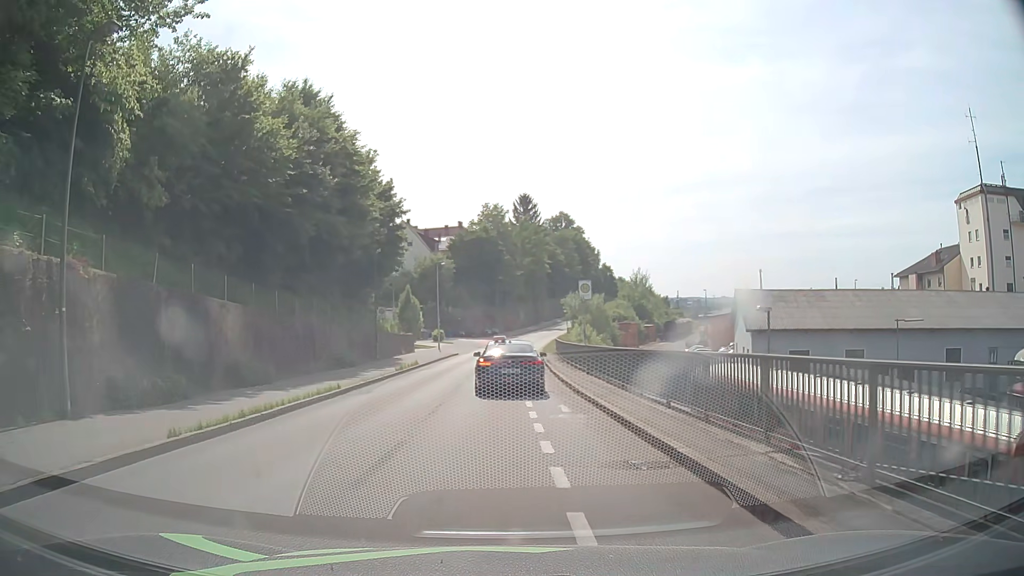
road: residential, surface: asphalt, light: Day
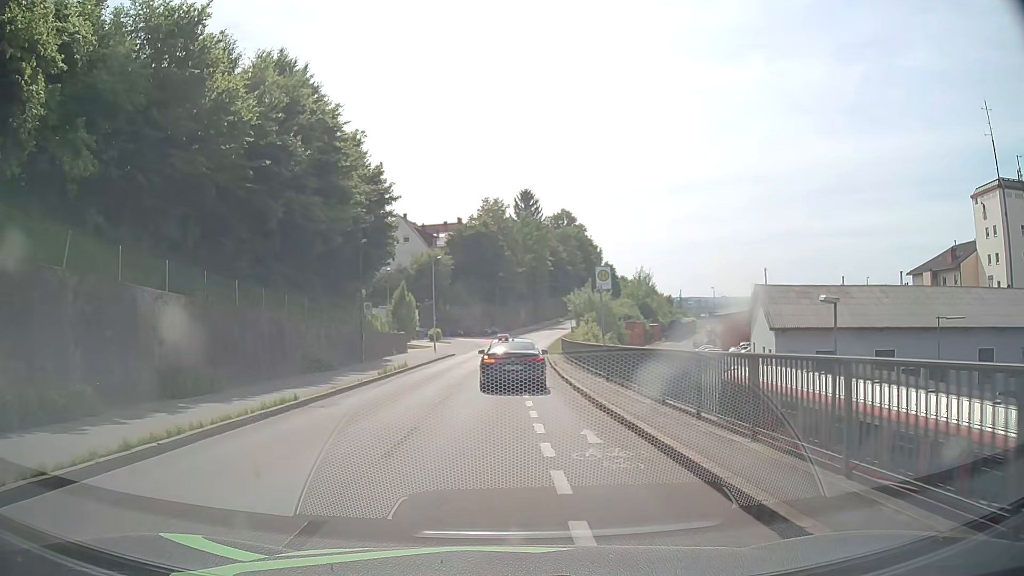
(0.0, +4.3) m; +1°
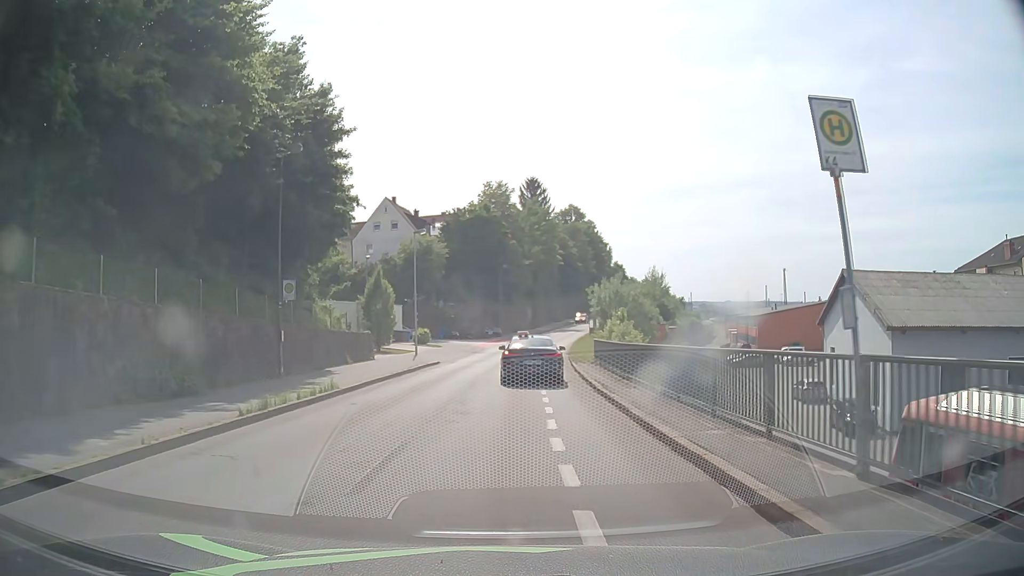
(-0.2, +14.1) m; -1°
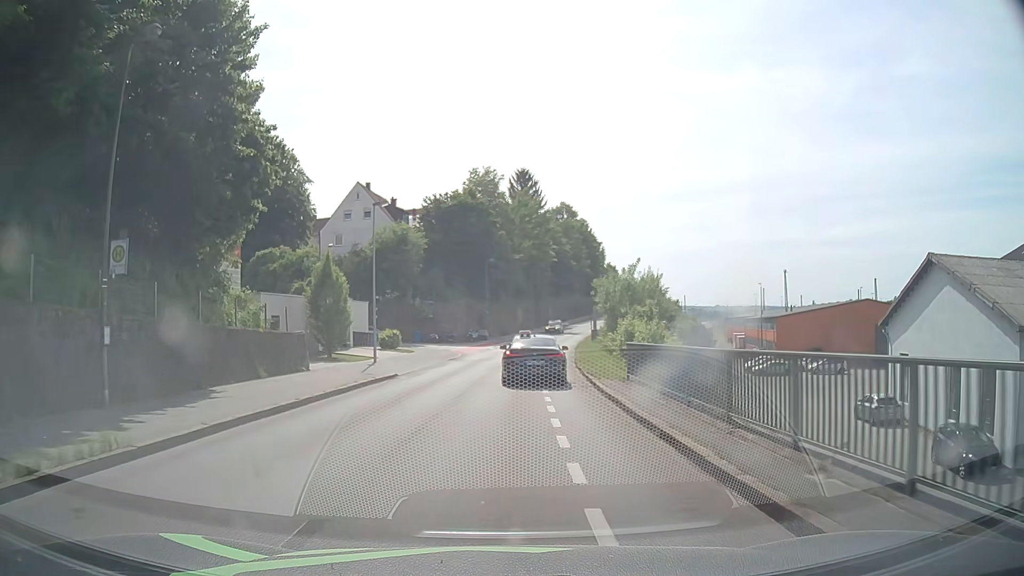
(0.0, +10.1) m; +1°
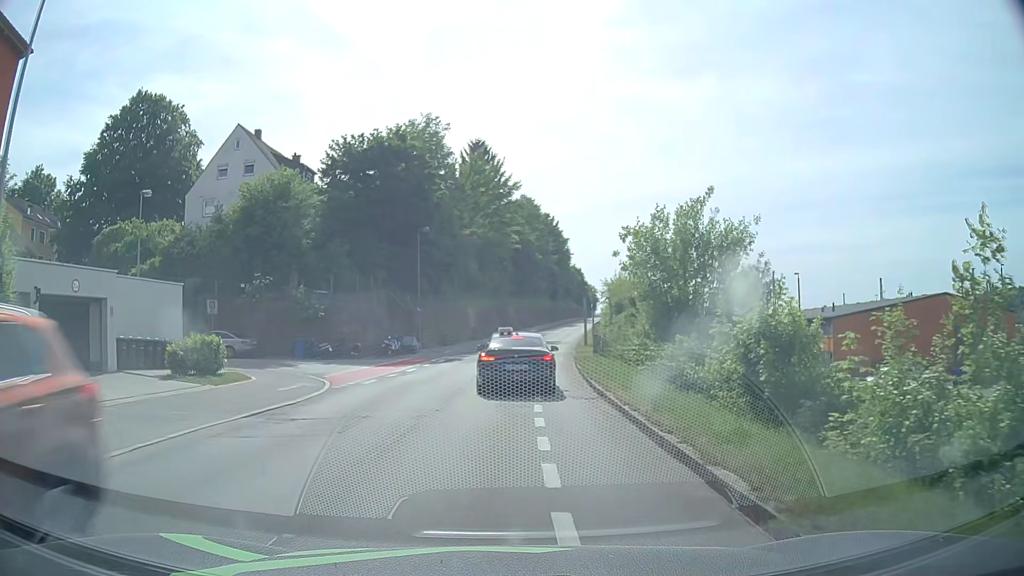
(+0.8, +24.2) m; +4°
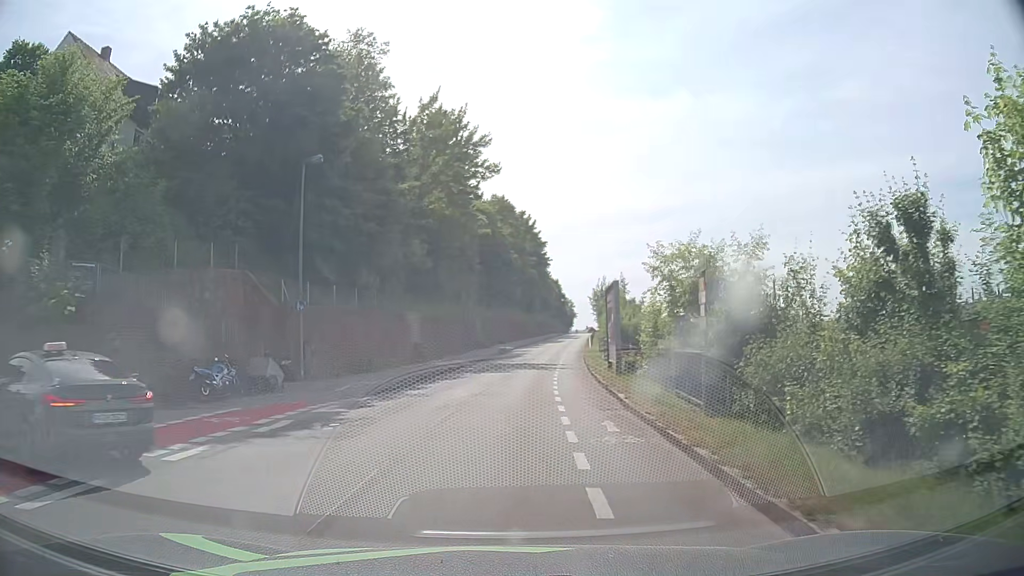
(+0.4, +21.2) m; +3°
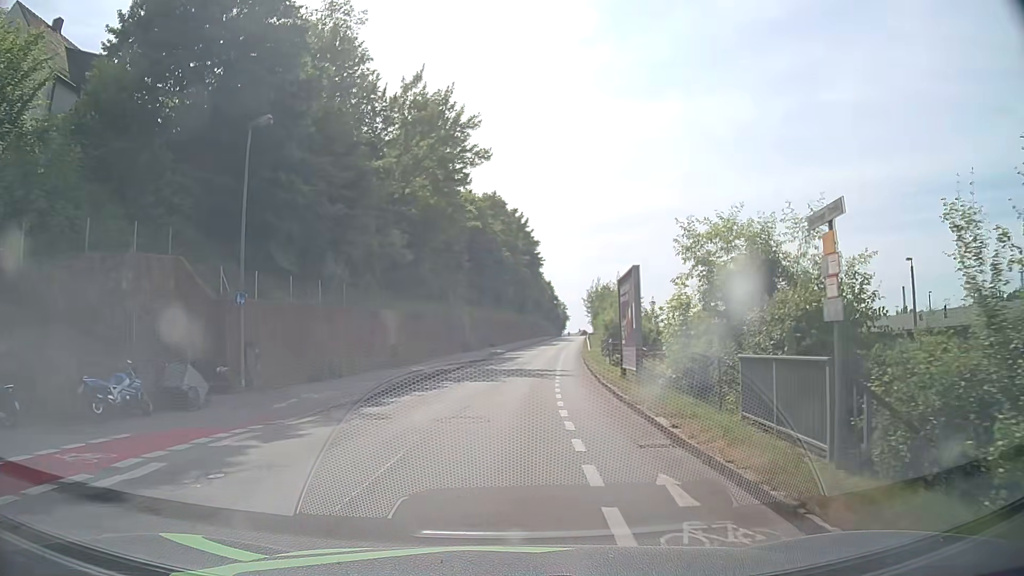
(0.0, +4.9) m; +1°
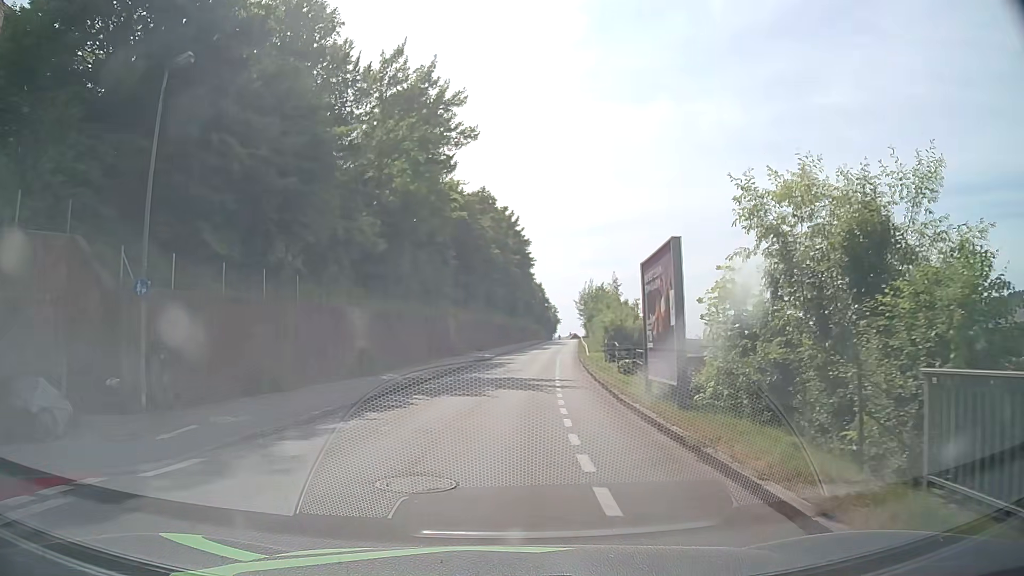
(0.0, +5.3) m; +1°
(0, +10) (+1, +20) (+1, +30) (+2, +40) (+3, +50) (+4, +60) (+5, +70) (+6, +80) (+7, +90) (+8, +100) m
